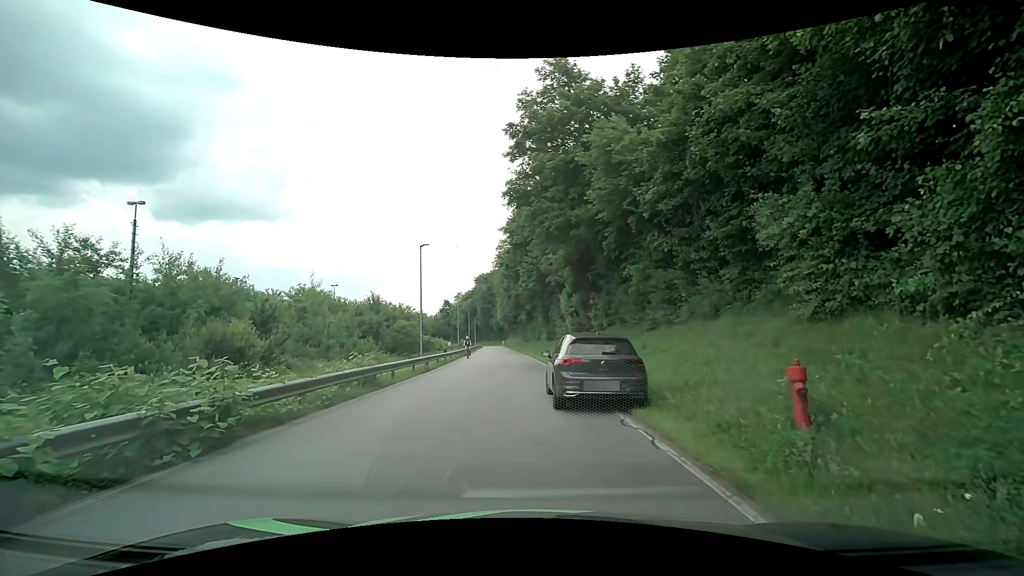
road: residential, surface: asphalt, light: Day
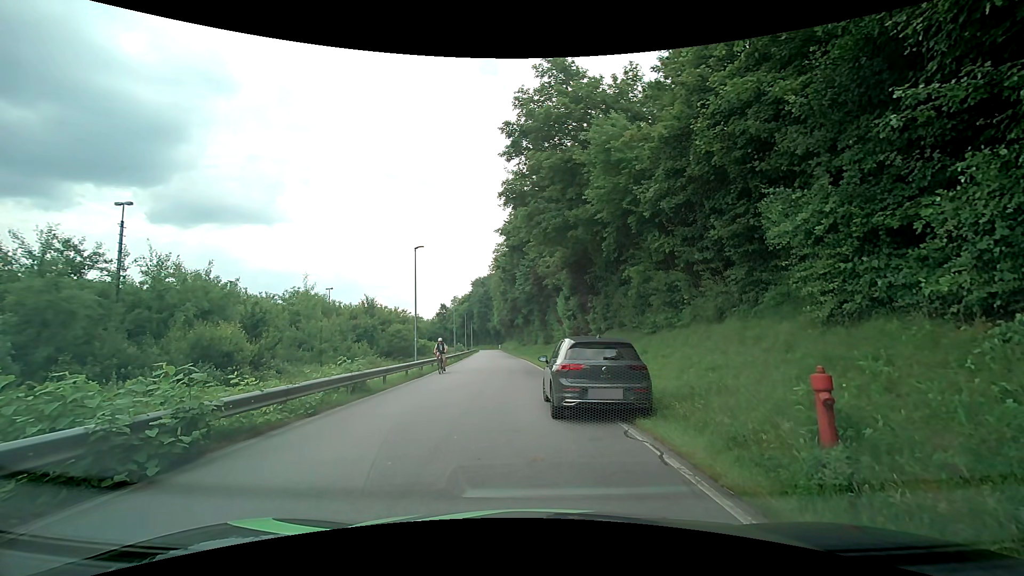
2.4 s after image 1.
(0.0, +0.6) m; 0°
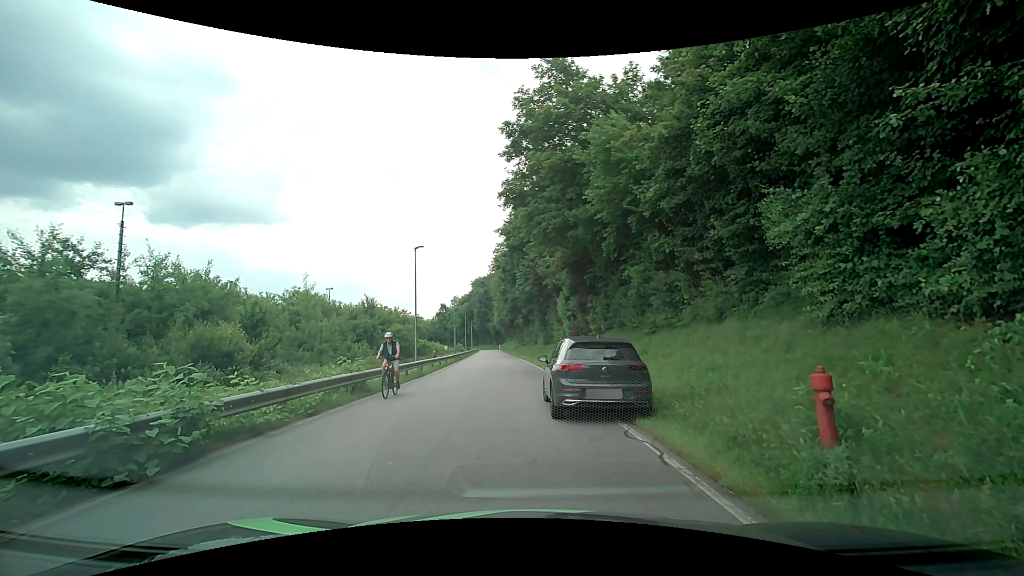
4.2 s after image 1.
(0.0, 0.0) m; 0°
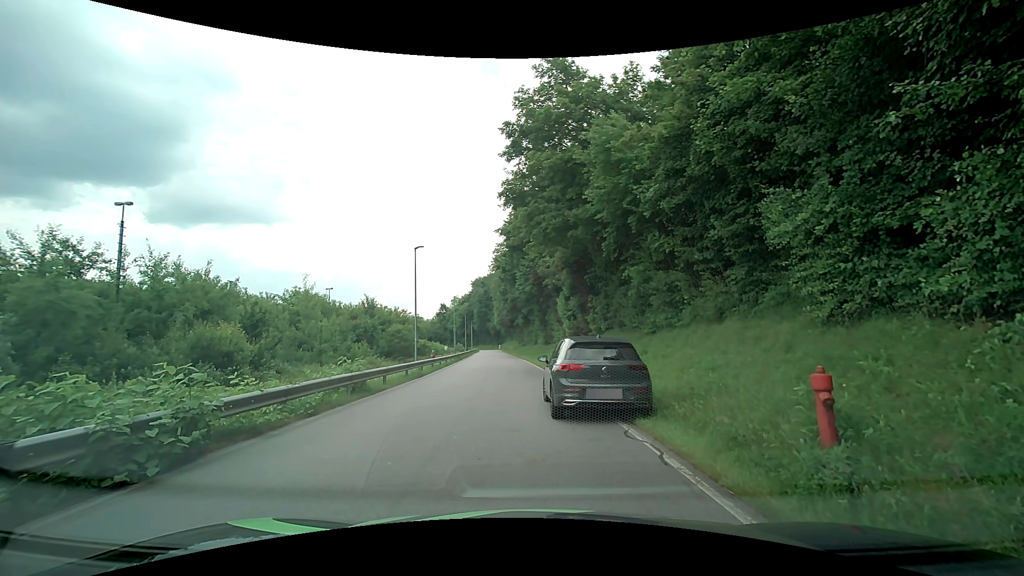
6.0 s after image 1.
(0.0, 0.0) m; 0°
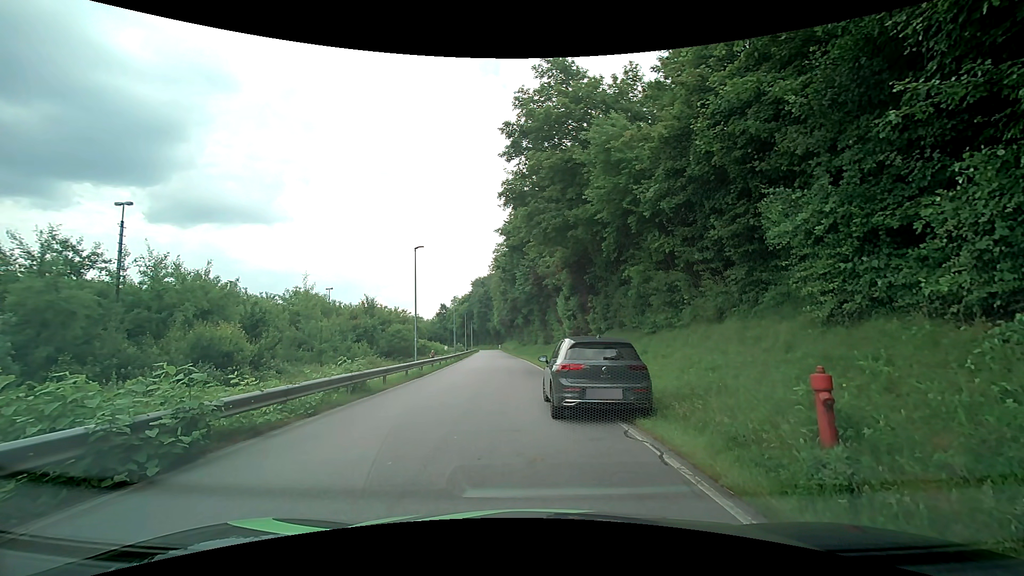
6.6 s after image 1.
(0.0, 0.0) m; 0°
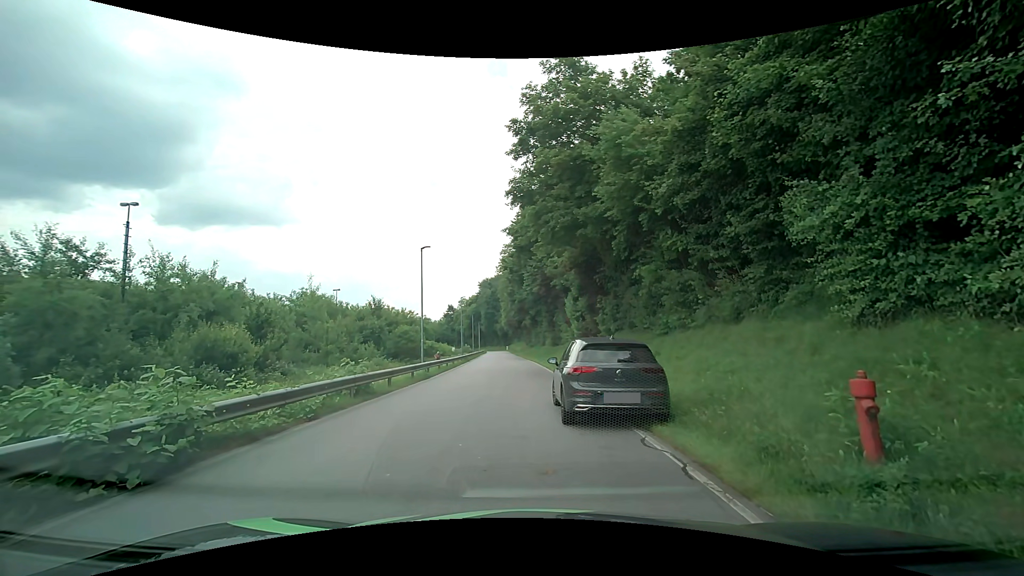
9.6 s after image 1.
(0.0, +0.4) m; 0°
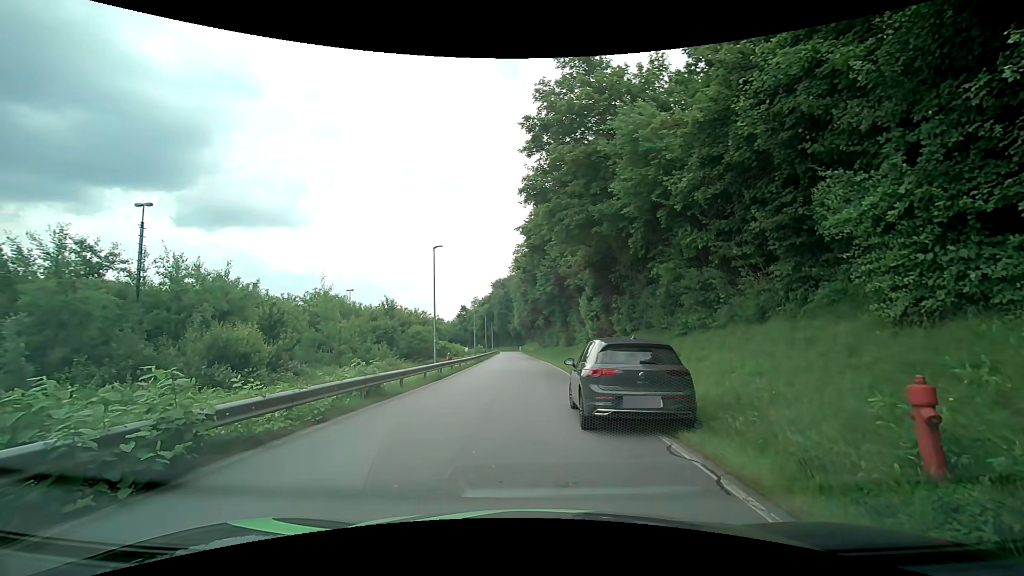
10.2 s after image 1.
(0.0, +0.4) m; 0°
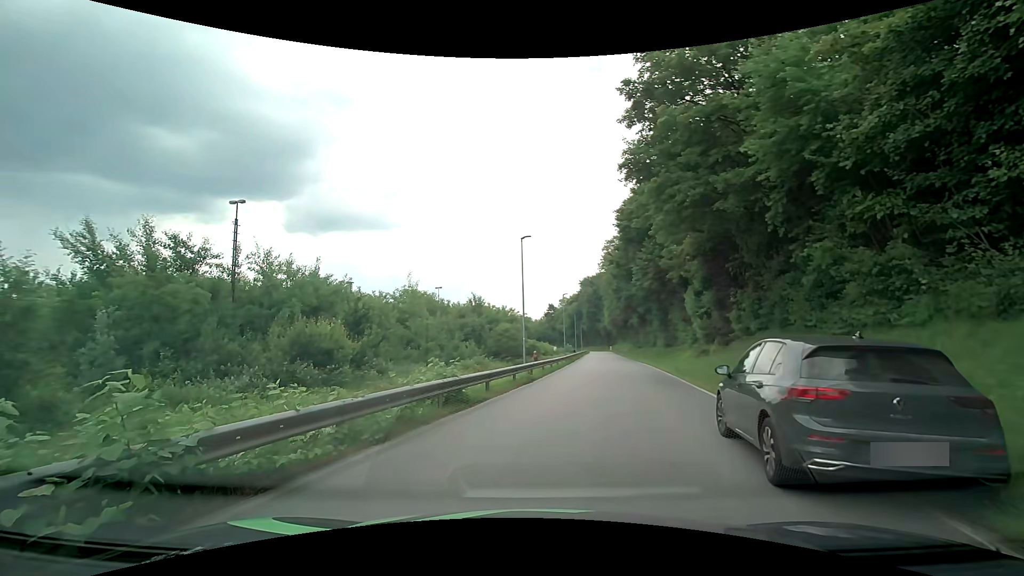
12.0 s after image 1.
(-0.4, +2.9) m; -11°
(0, +10) (+2, +20) (+4, +30) (+5, +40) (+6, +50) (+7, +59) (+8, +69) (+9, +79) (+10, +89) (+11, +99) m
